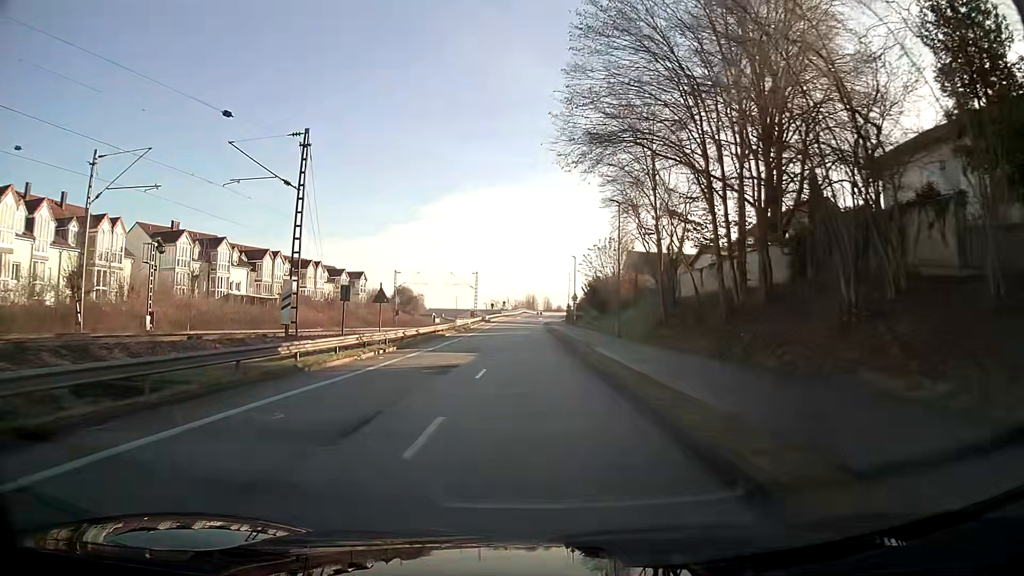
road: unclassified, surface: asphalt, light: Day
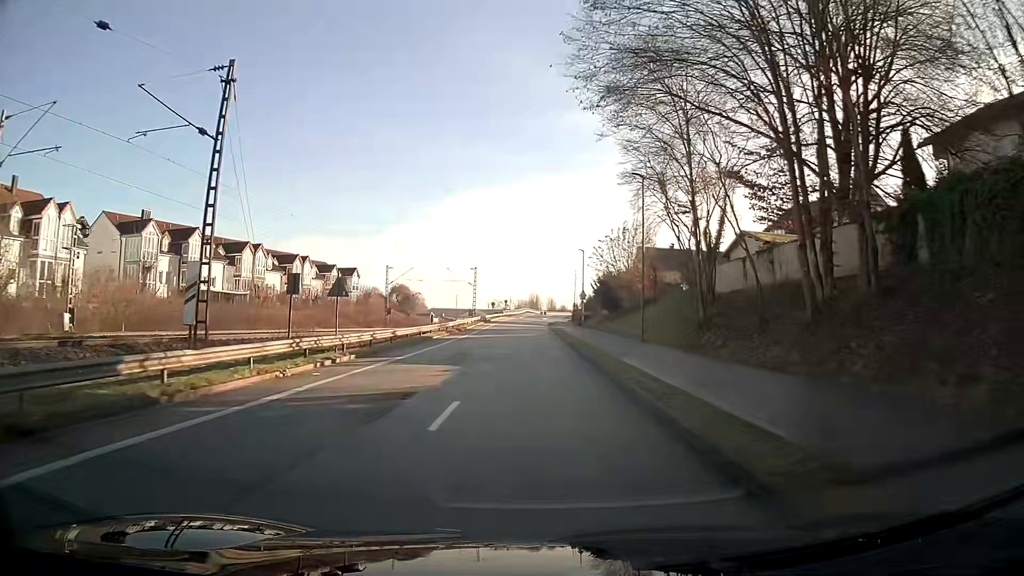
(-0.1, +7.5) m; -1°
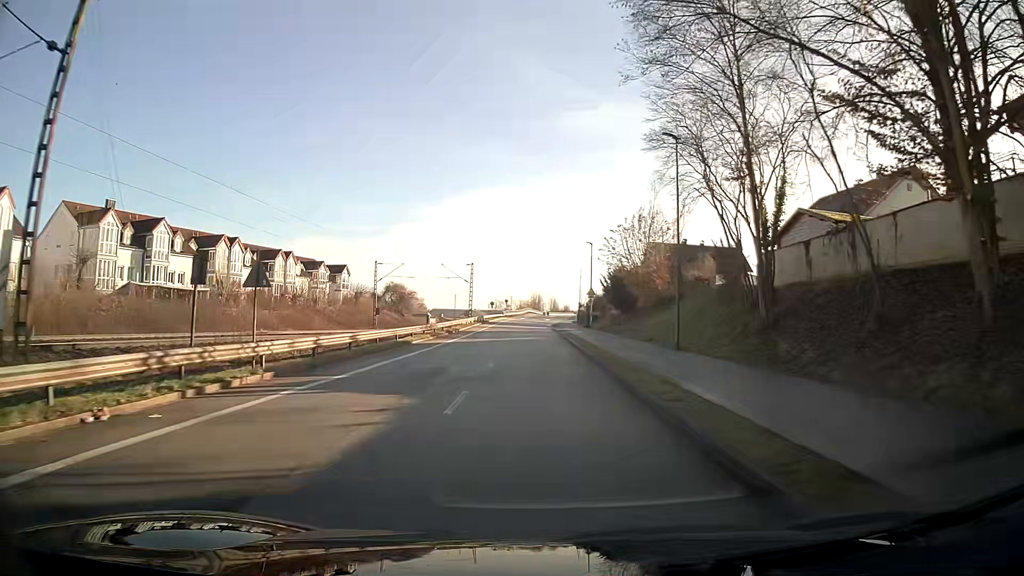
(0.0, +7.5) m; 0°
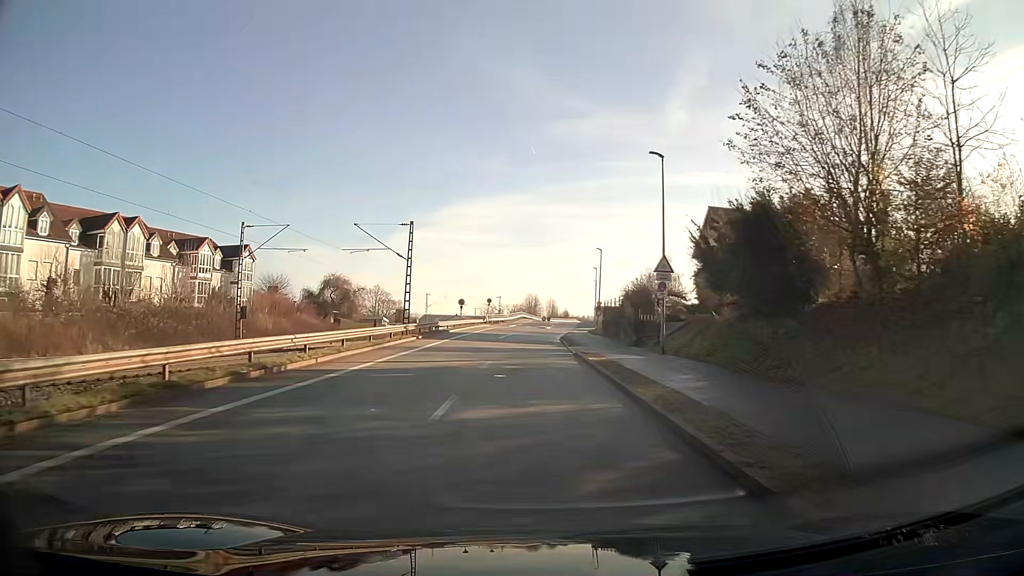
(+0.3, +36.6) m; +1°
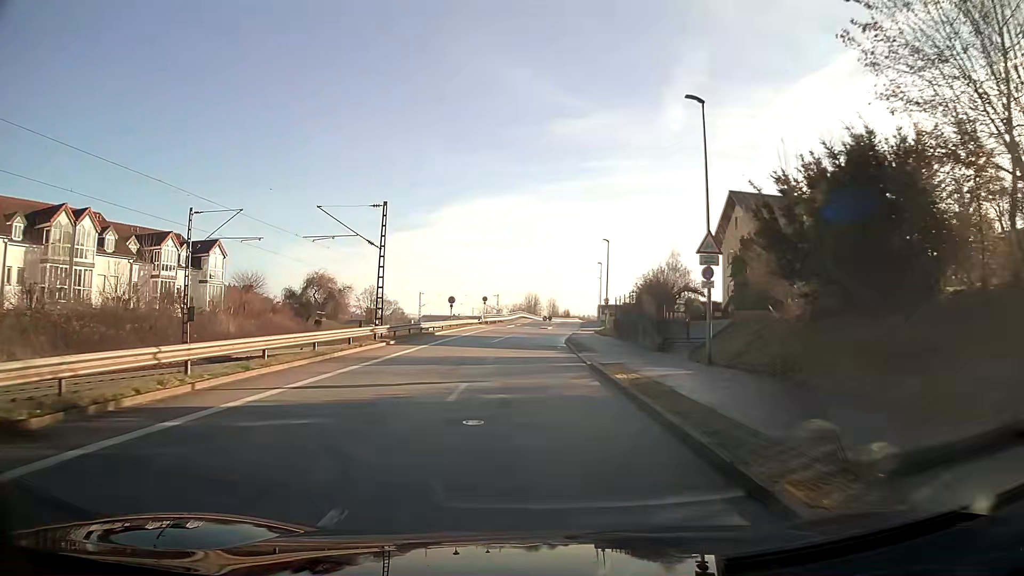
(0.0, +7.2) m; 0°
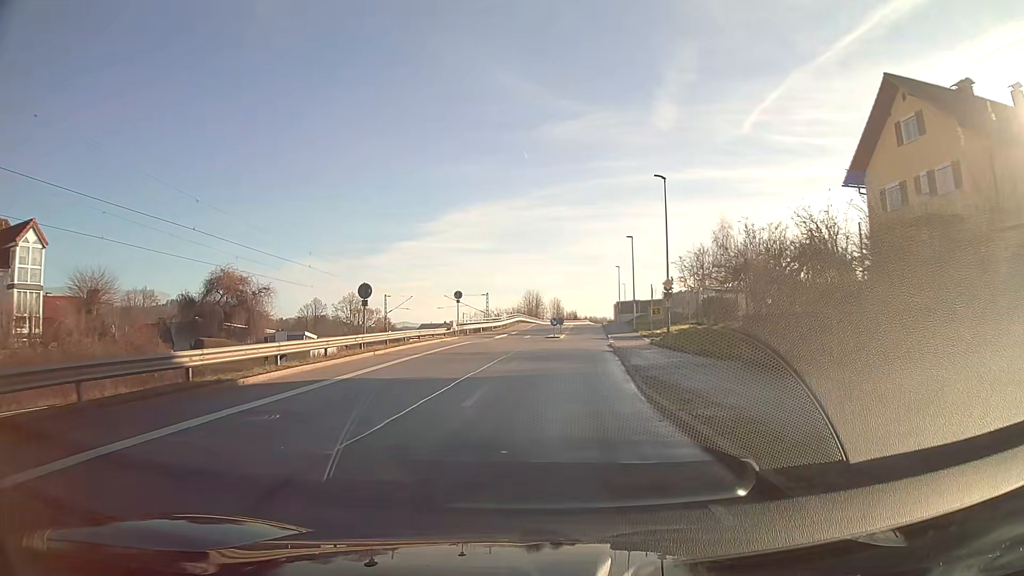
(0.0, +27.7) m; +1°
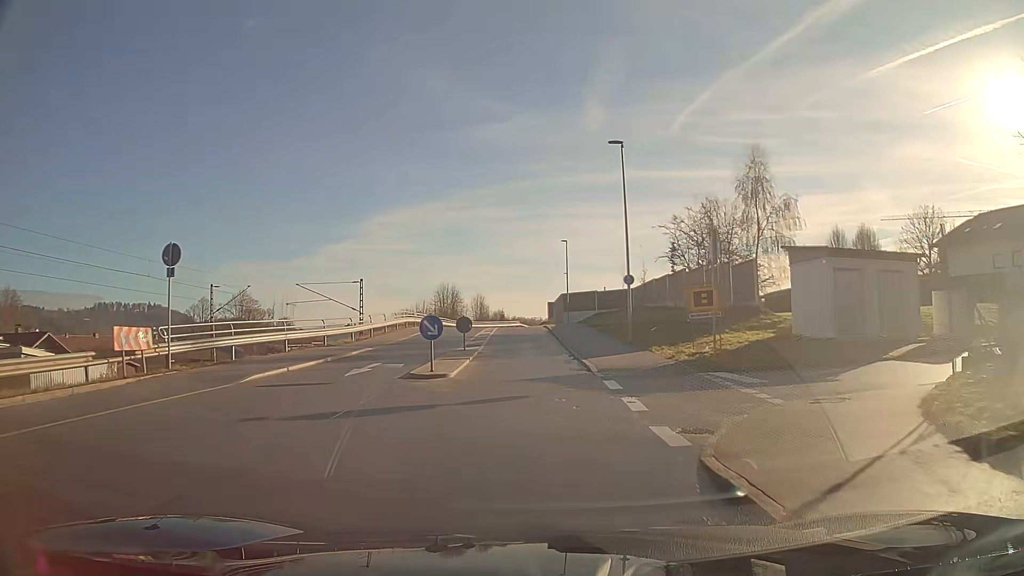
(+1.8, +31.7) m; +5°
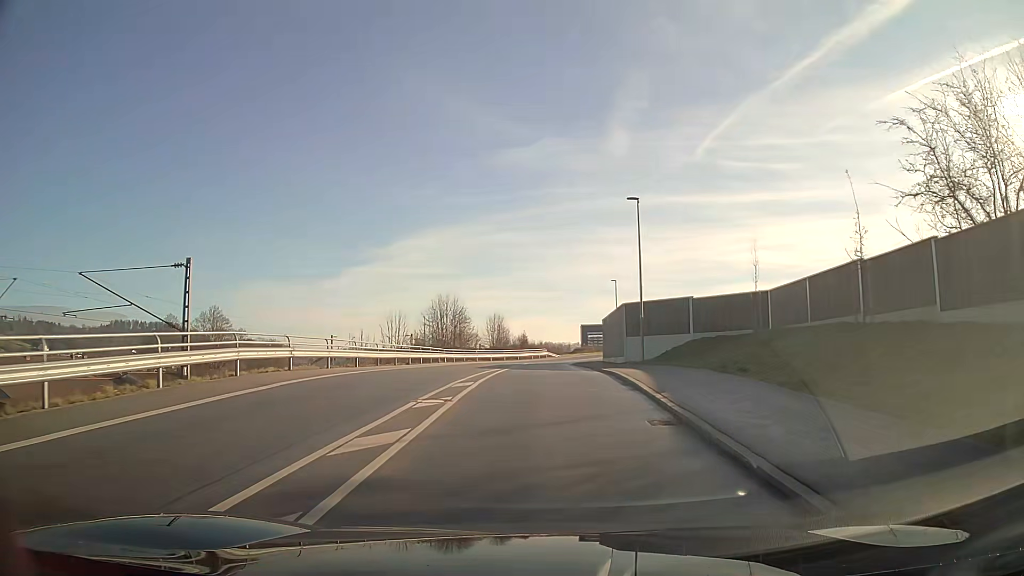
(-0.6, +31.6) m; -2°
(0, +10) (0, +20) (0, +30) (0, +40) (+1, +50) (+2, +60) (+4, +70) (+8, +79) (+13, +87) (+19, +96) m
